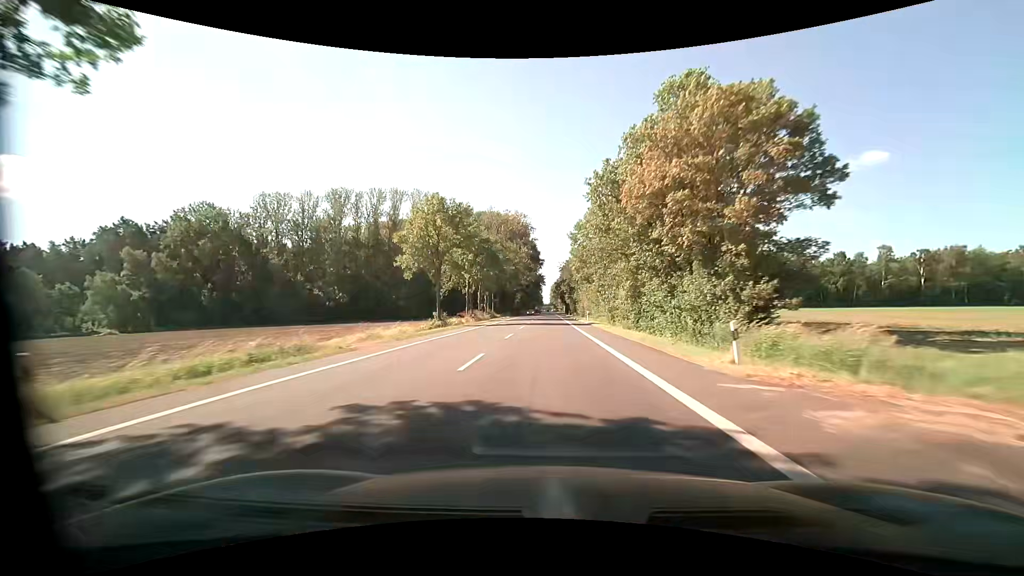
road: primary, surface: asphalt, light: Day
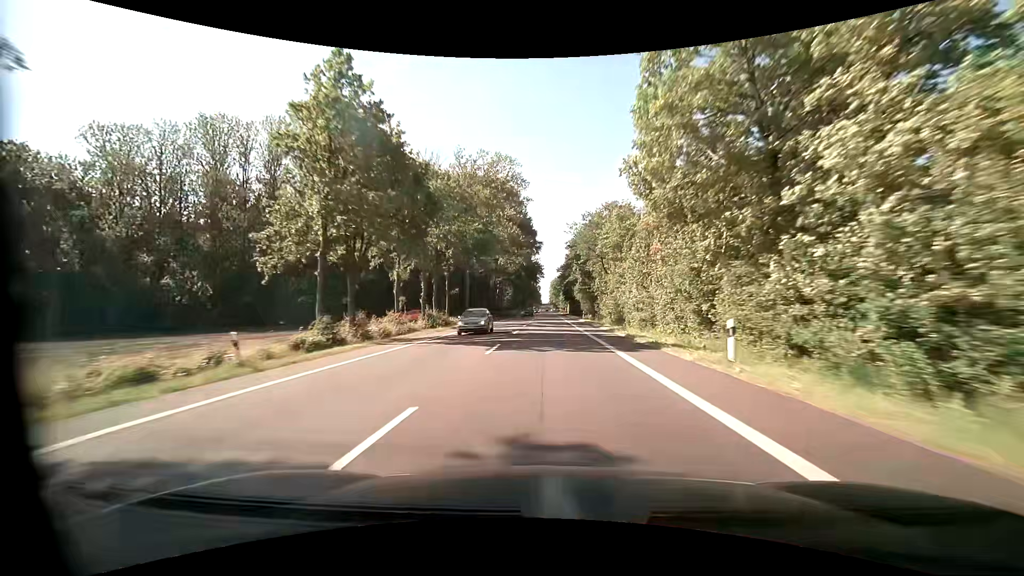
(-0.1, +44.5) m; 0°
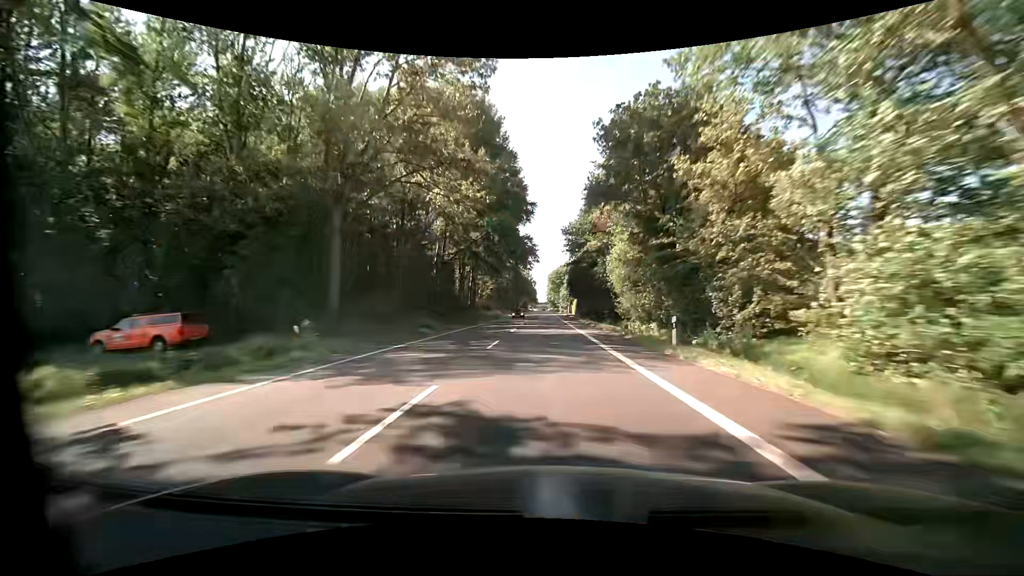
(+0.2, +46.5) m; 0°
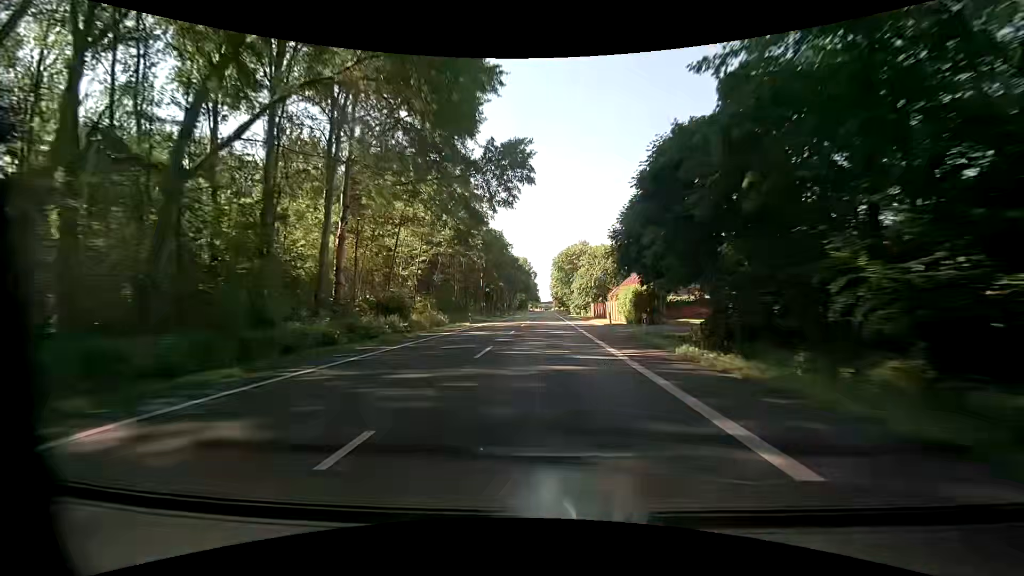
(-0.2, +63.3) m; -1°
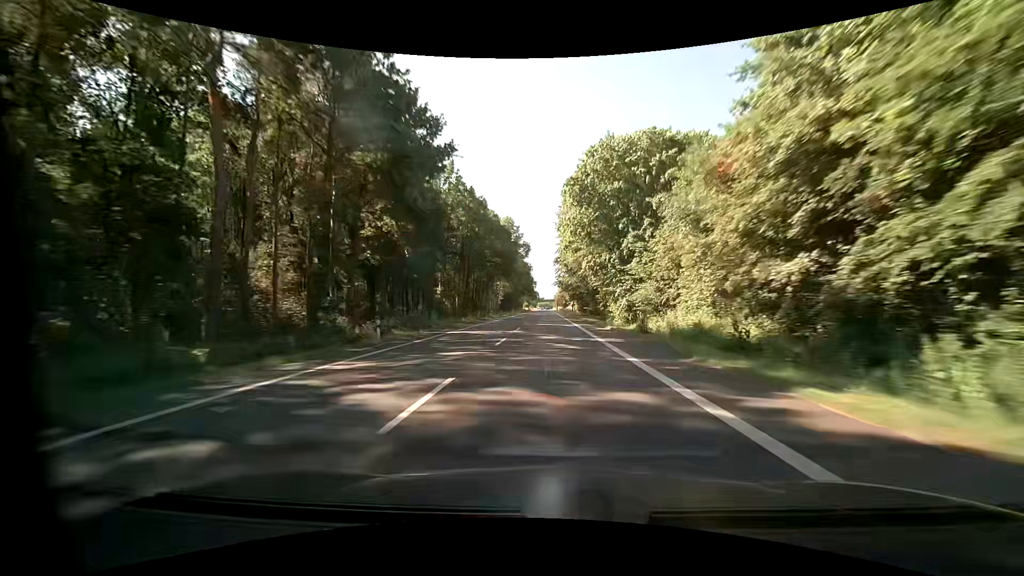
(+0.3, +80.4) m; 0°
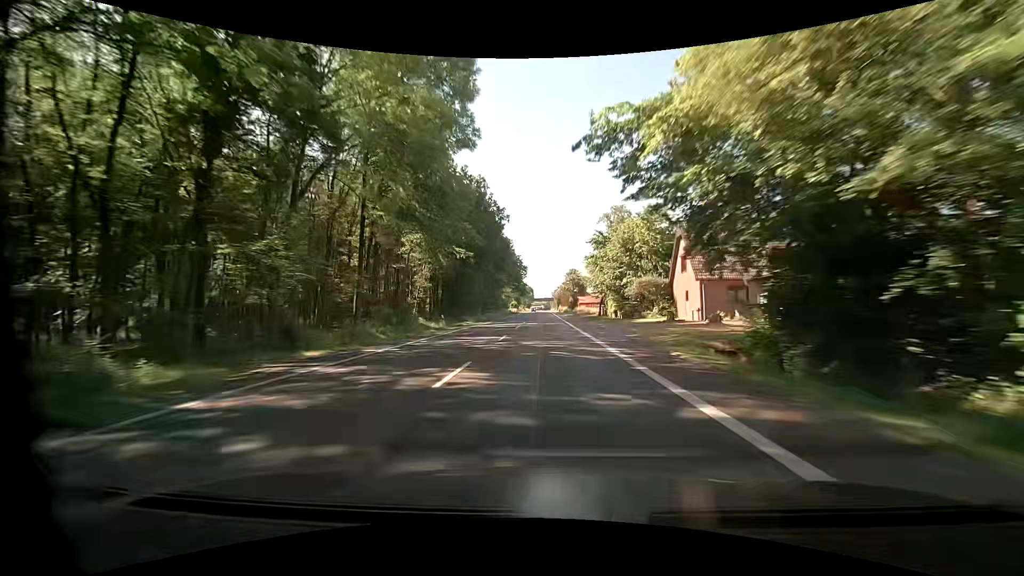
(+0.1, +81.1) m; +1°
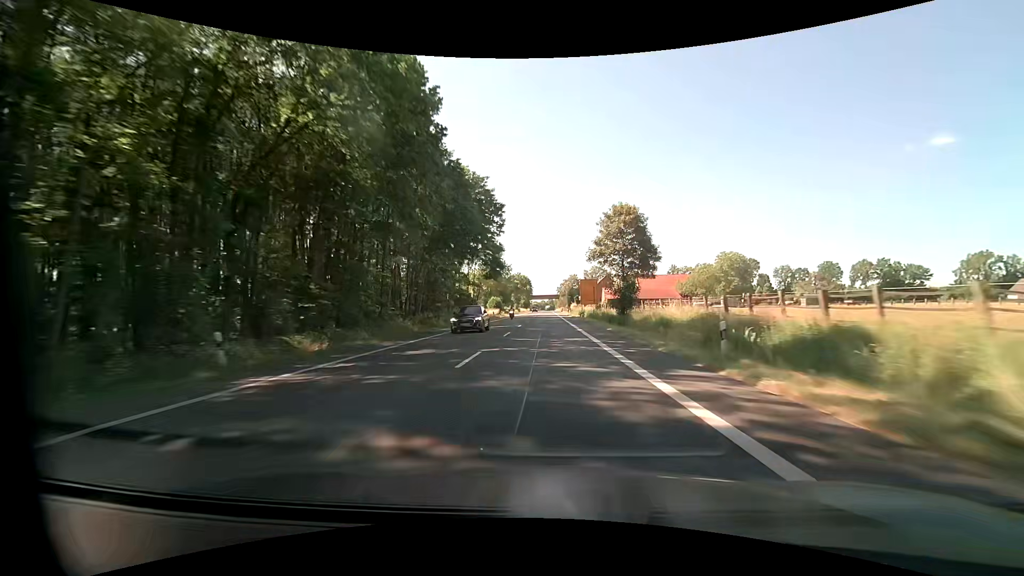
(-0.4, +81.4) m; -1°
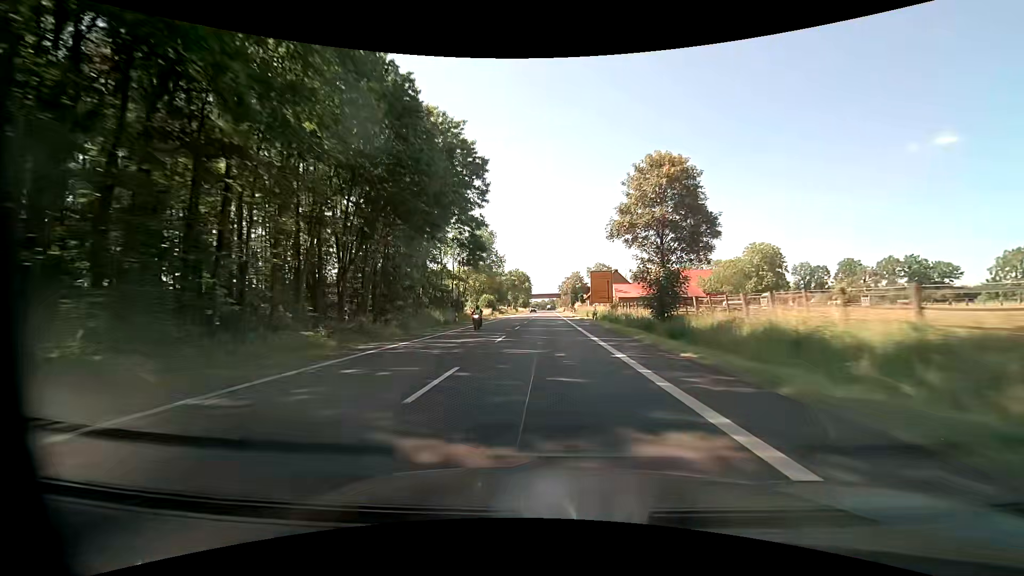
(0.0, +16.3) m; 0°
(0, +10) (0, +20) (0, +30) (0, +40) (0, +50) (0, +60) (0, +70) (0, +80) (0, +90) (0, +100) m
